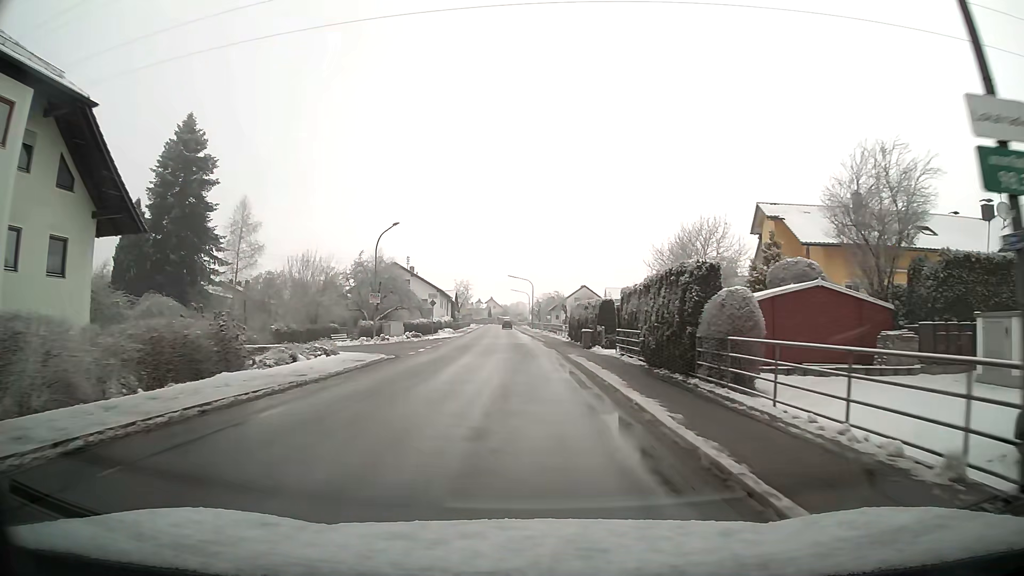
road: tertiary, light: Day
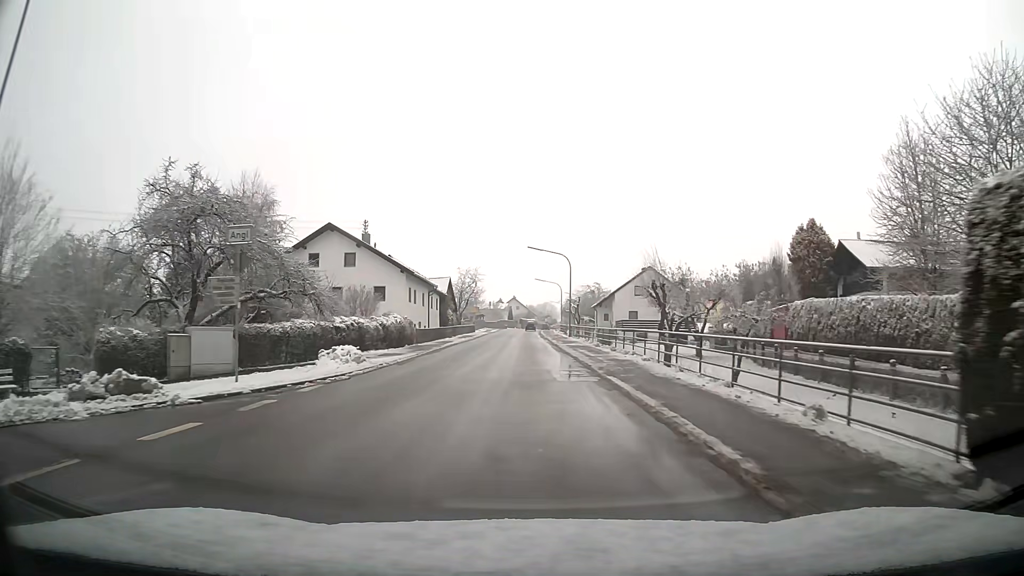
(-1.0, +39.8) m; -2°
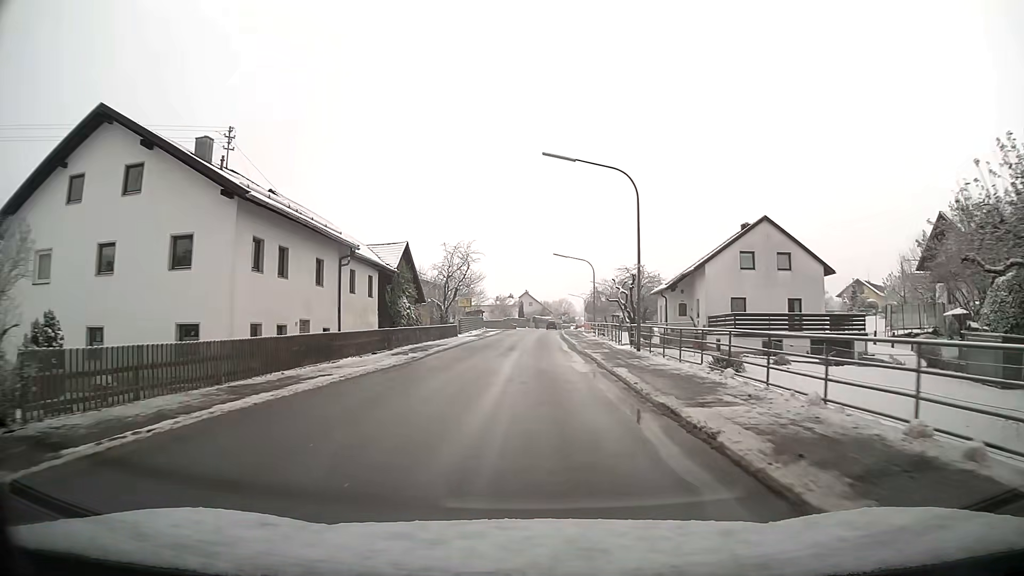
(-0.3, +31.9) m; -1°
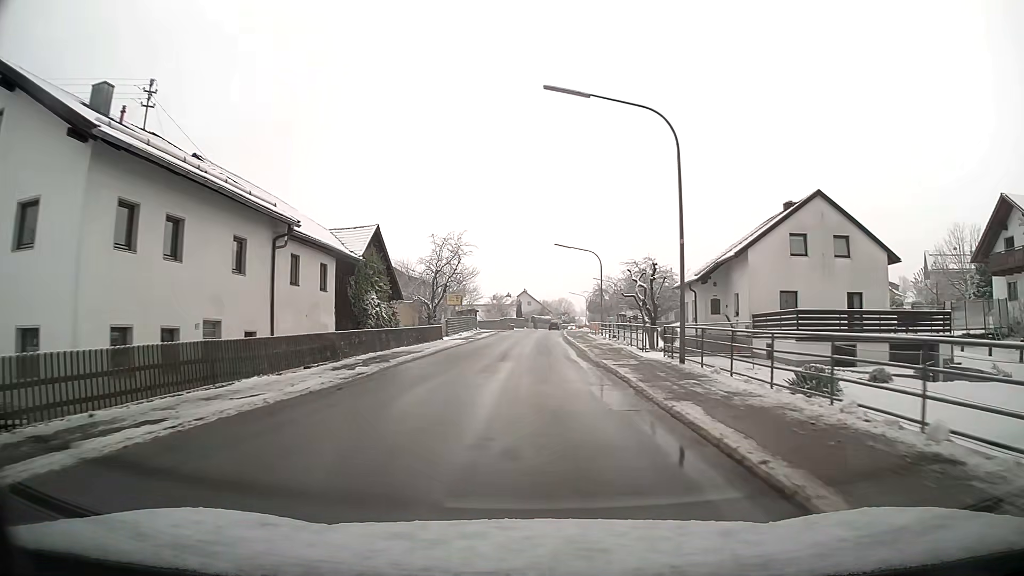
(0.0, +7.8) m; 0°
(0, +10) (0, +20) (0, +30) (0, +40) (+1, +50) (+1, +60) (+2, +70) (+2, +80) (+3, +90) (+3, +100) m
